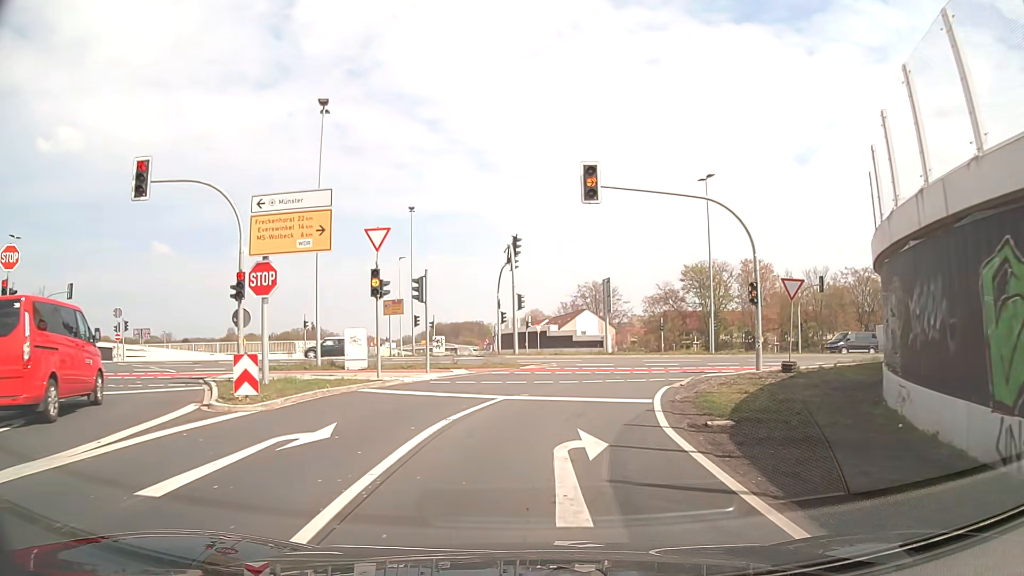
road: trunk_link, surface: asphalt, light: Day
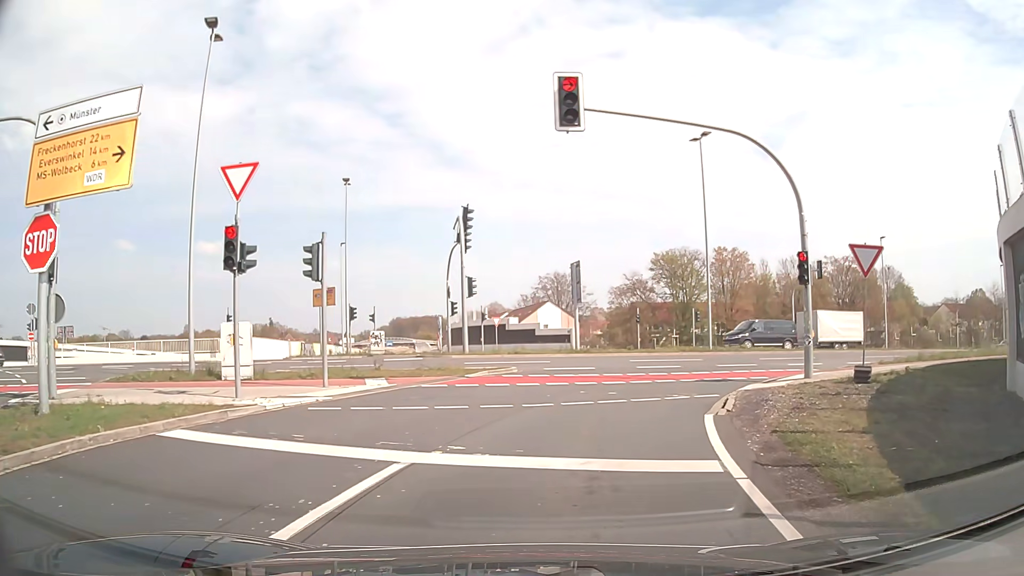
(+0.2, +7.0) m; +4°
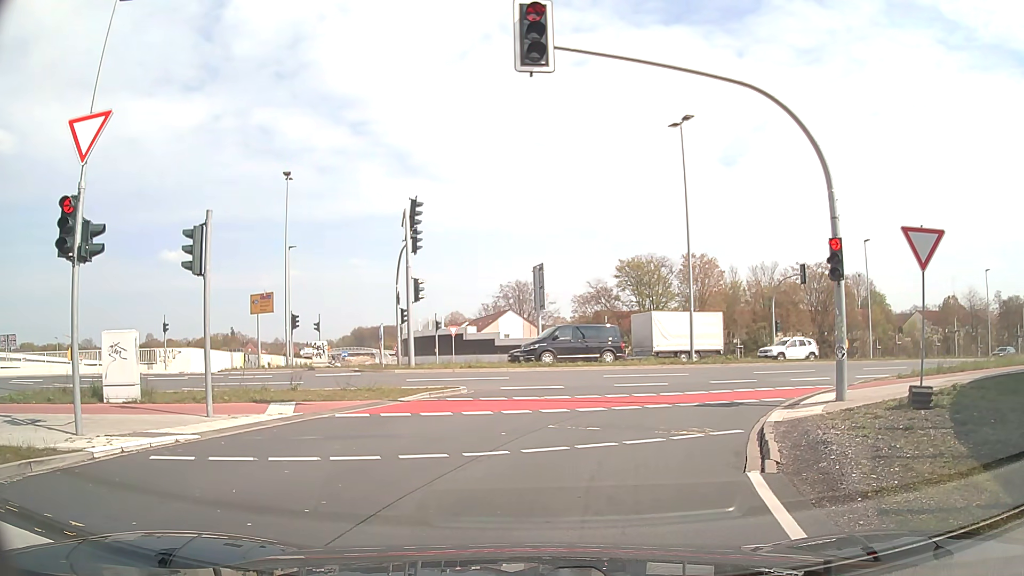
(0.0, +3.6) m; +1°
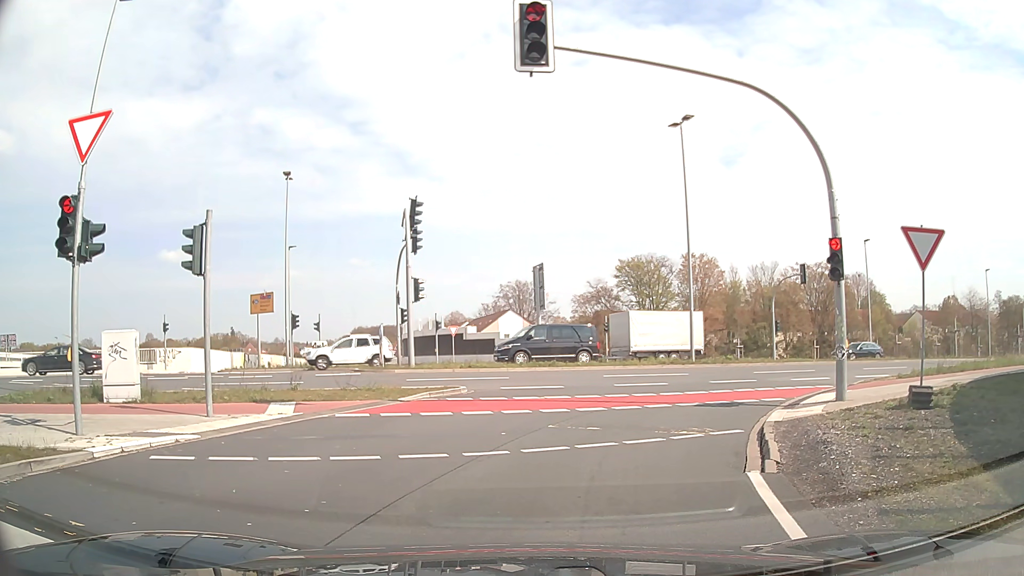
(0.0, 0.0) m; 0°
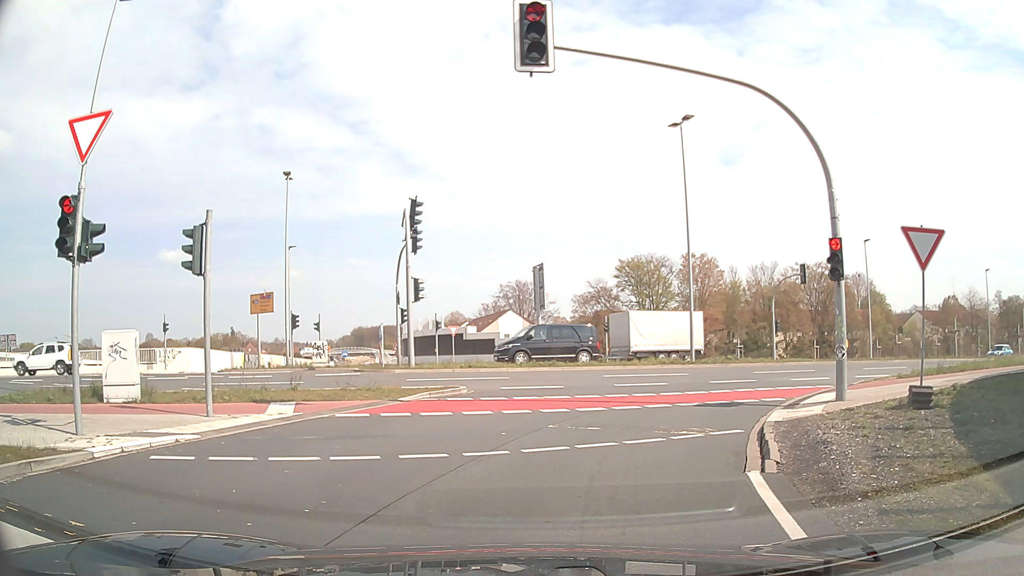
(0.0, 0.0) m; 0°
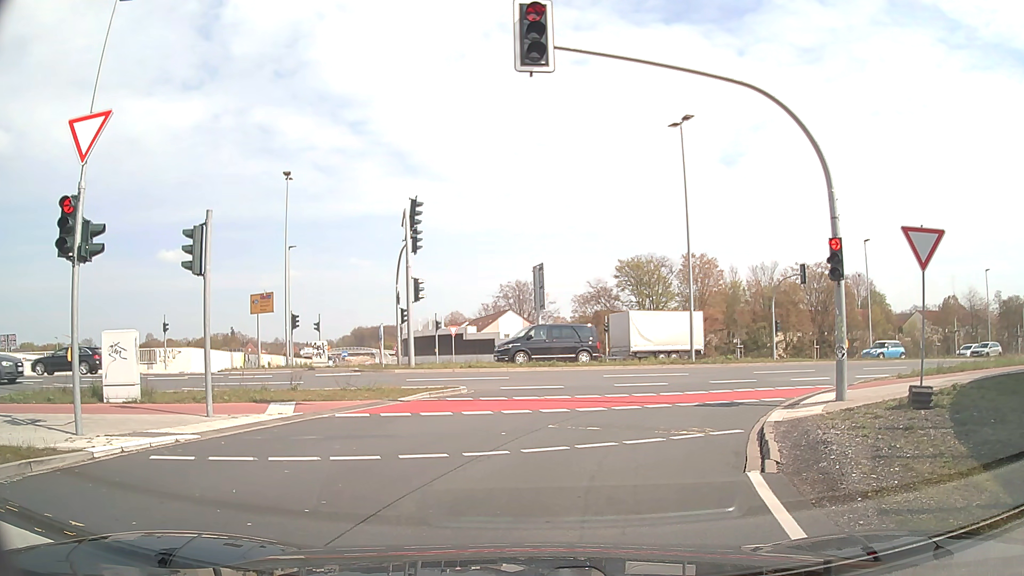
(0.0, 0.0) m; 0°
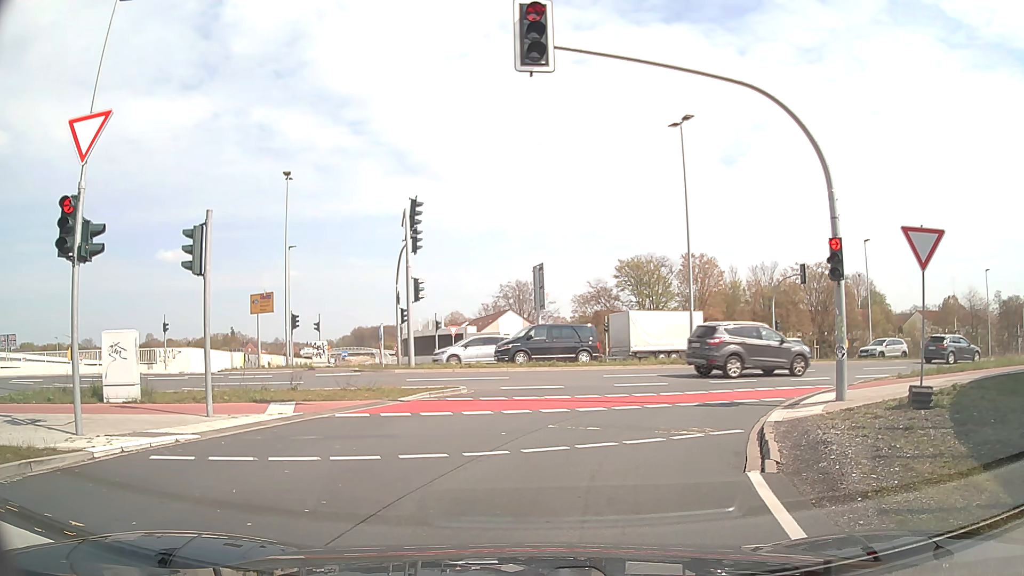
(0.0, 0.0) m; 0°
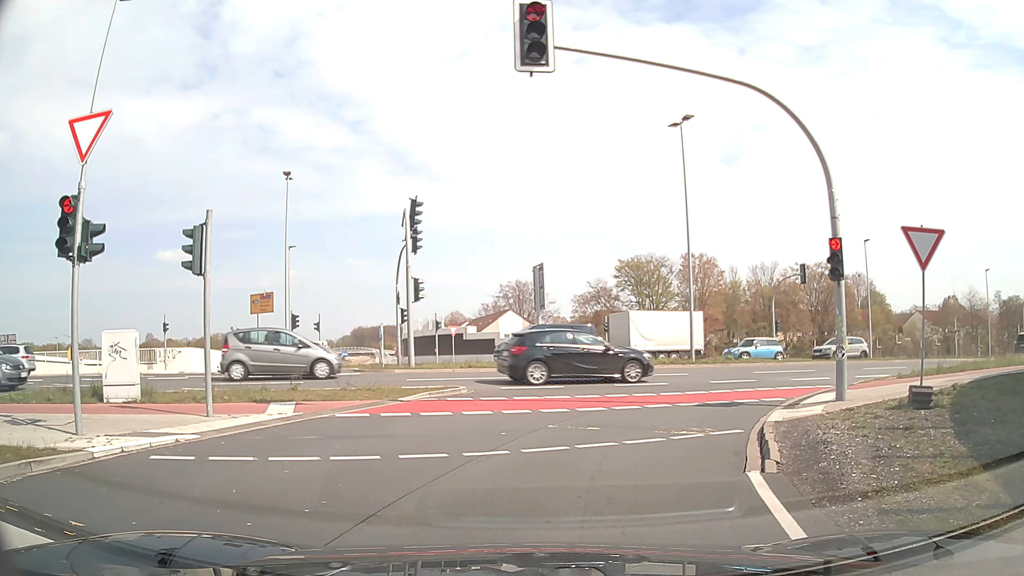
(0.0, 0.0) m; 0°
(+1, +10) (+5, +19) (+13, +25) (+22, +29) (+32, +32) (+41, +36) (+51, +39) (+60, +43) (+69, +47) (+78, +51) m
